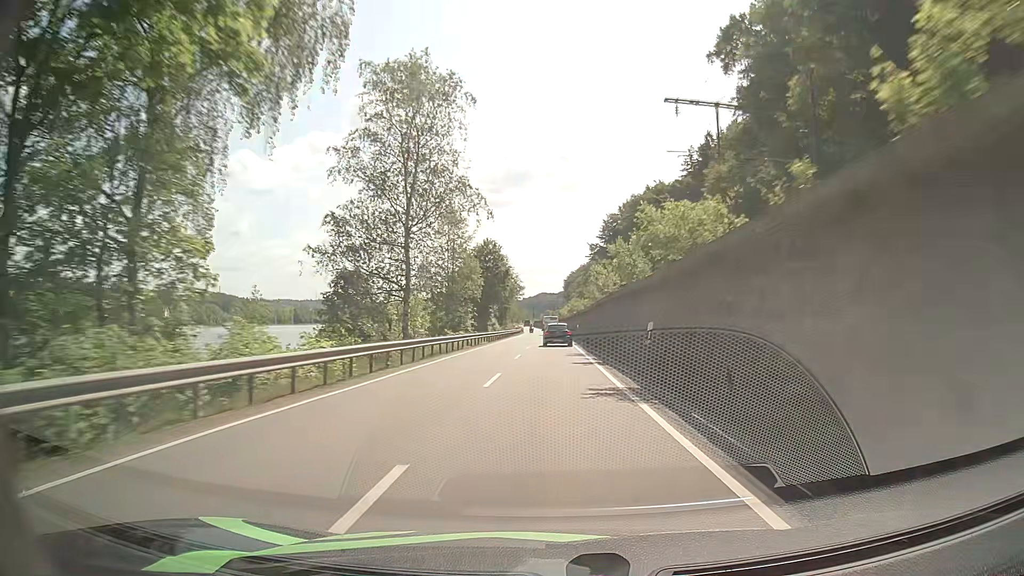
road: primary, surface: asphalt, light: Day
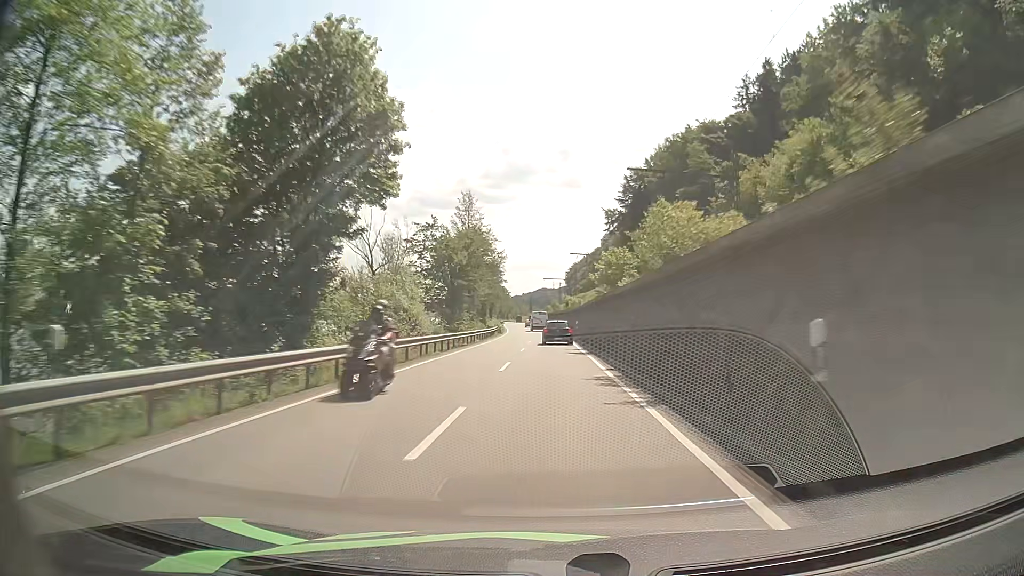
(+0.3, +55.5) m; 0°
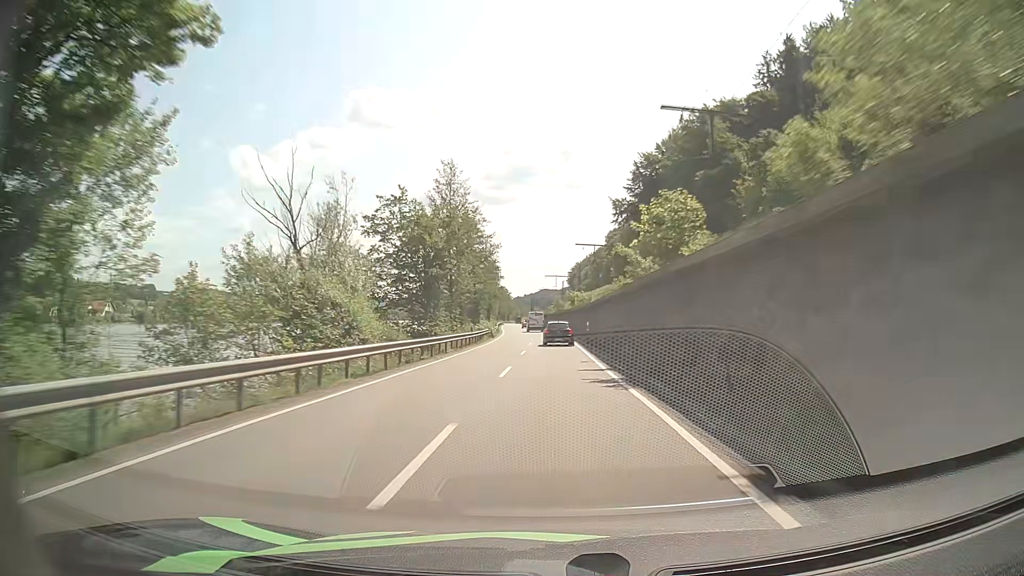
(0.0, +13.5) m; 0°
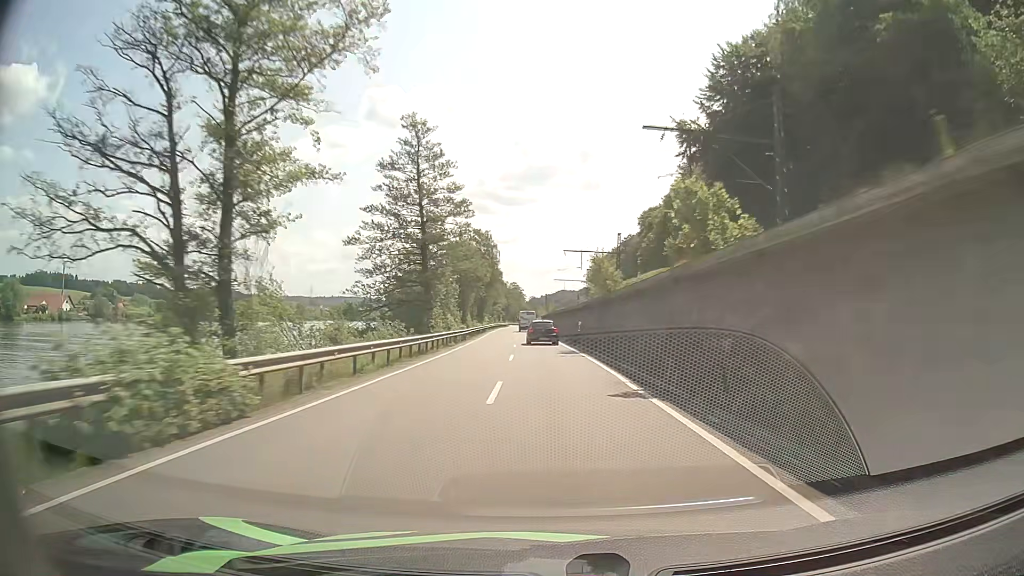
(-0.3, +53.4) m; -1°
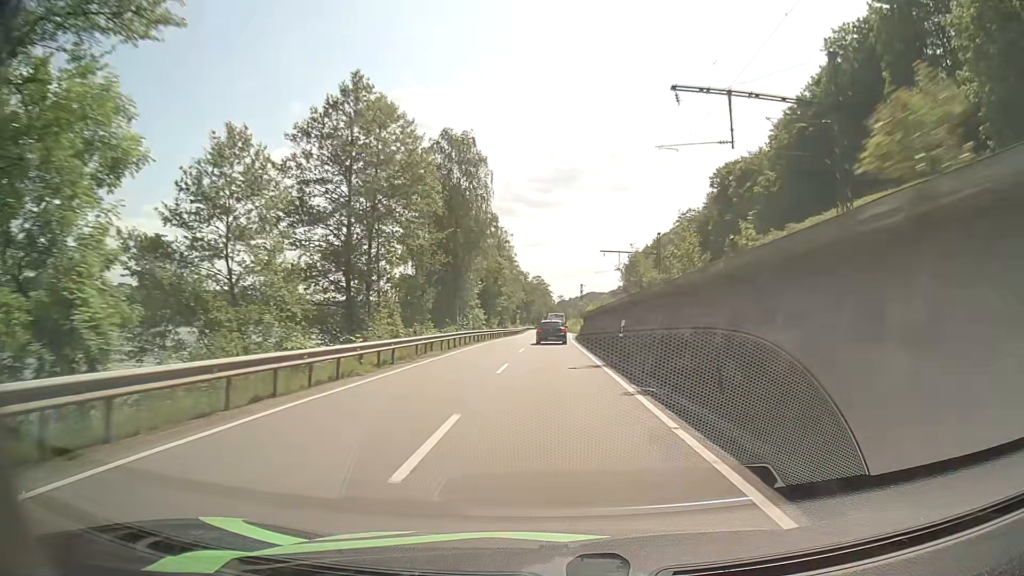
(-2.1, +65.1) m; -3°
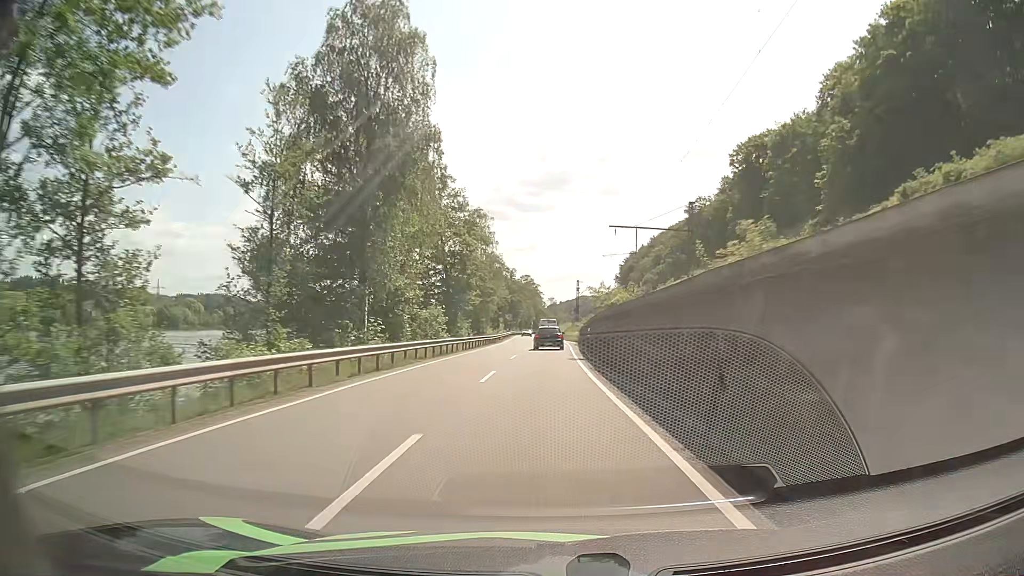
(+0.2, +25.3) m; +1°
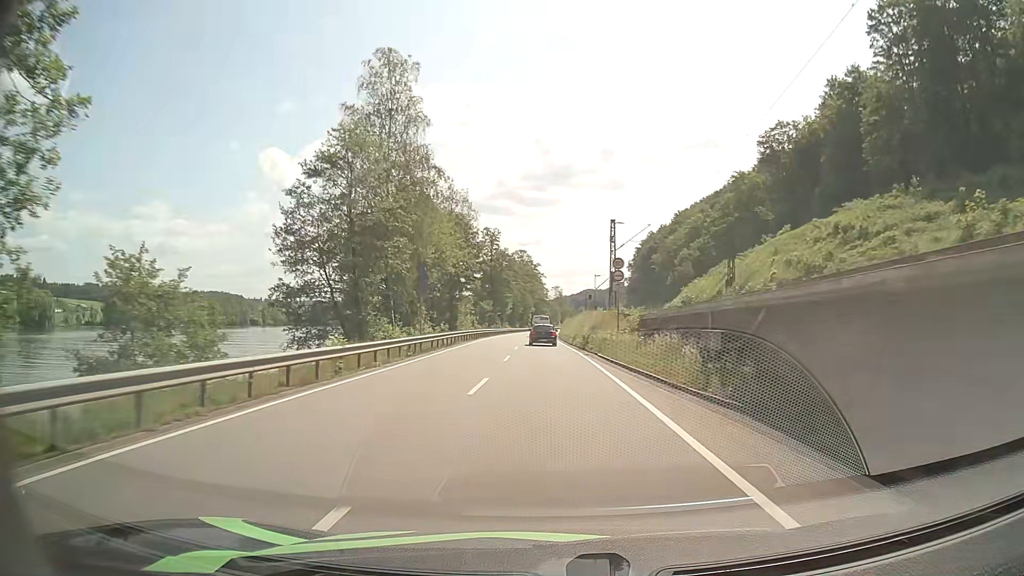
(0.0, +63.0) m; 0°
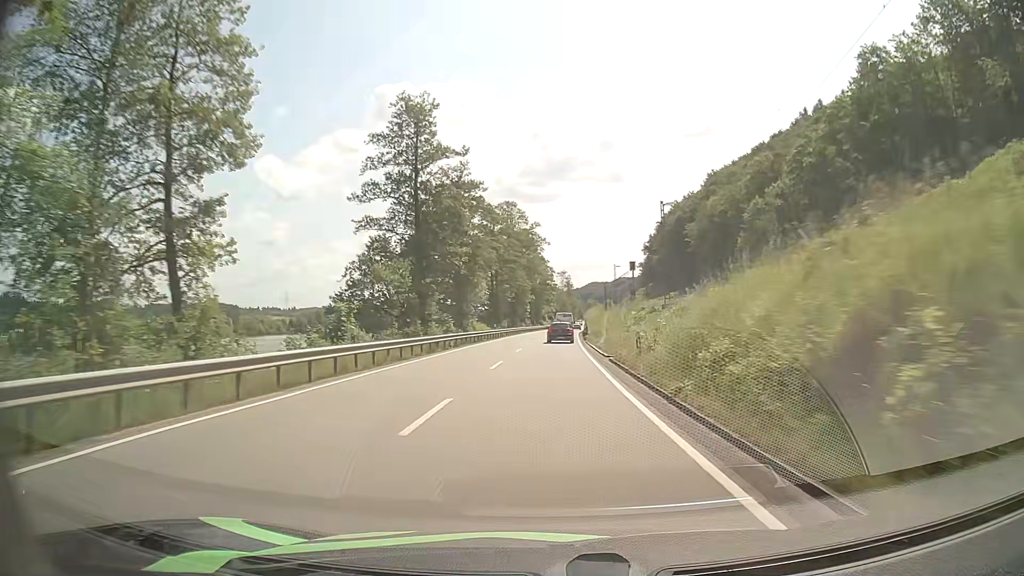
(-1.0, +64.6) m; -1°
(0, +10) (0, +20) (0, +30) (+1, +40) (+1, +50) (+1, +60) (+1, +70) (+2, +80) (+2, +90) (+3, +100) m
